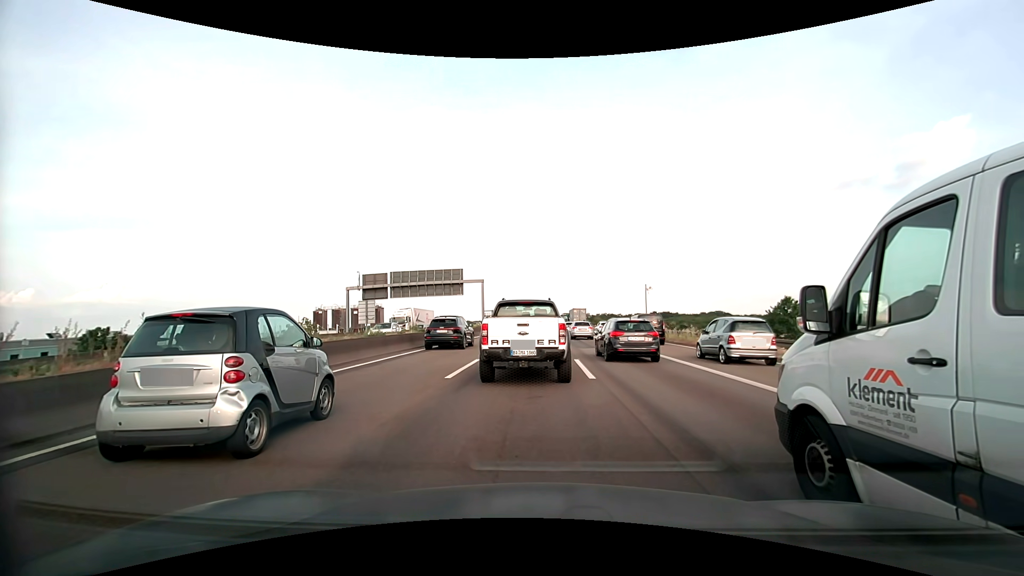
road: motorway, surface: asphalt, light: Day
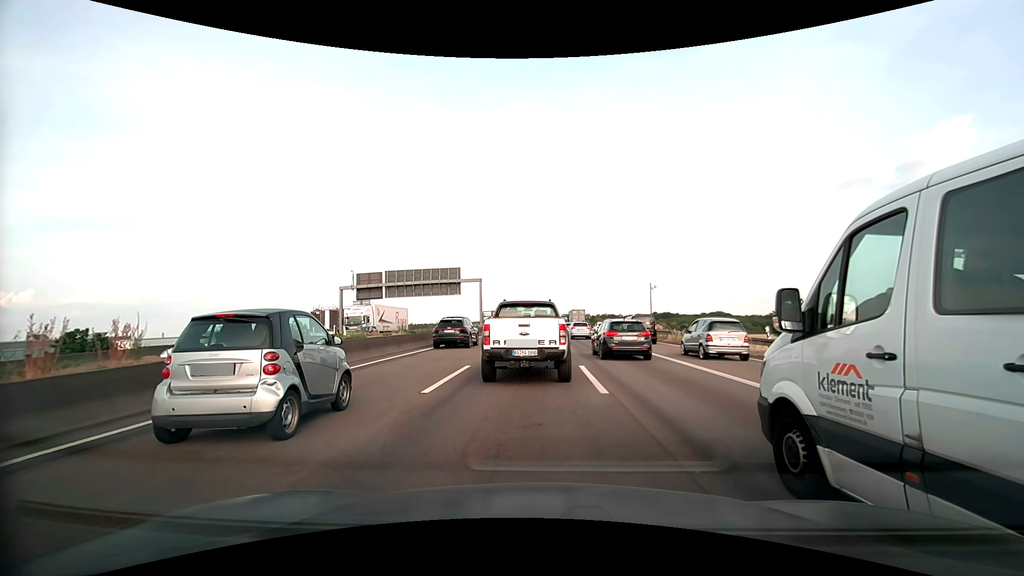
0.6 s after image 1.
(0.0, +2.4) m; 0°
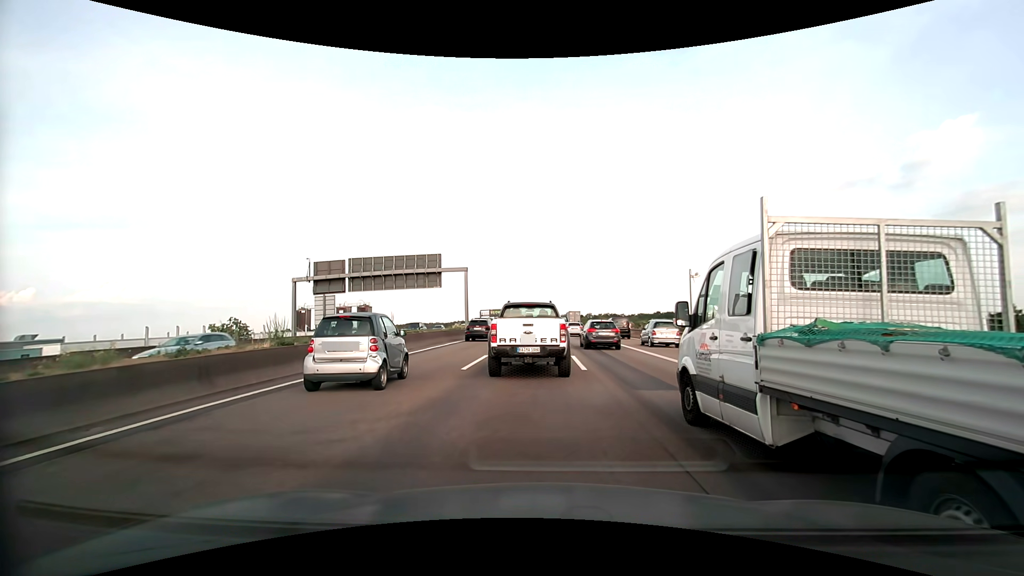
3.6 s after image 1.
(+0.1, +13.5) m; +1°
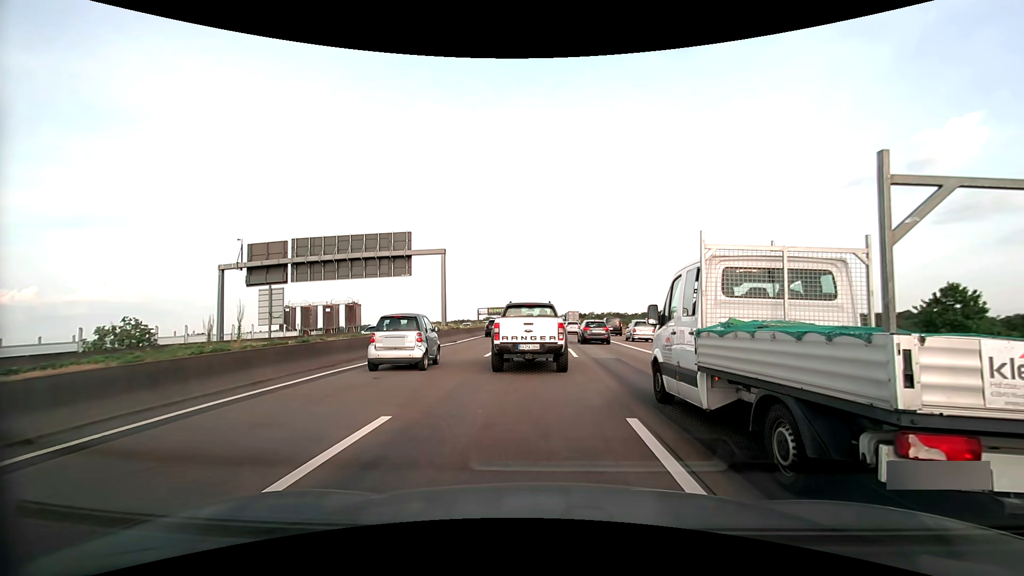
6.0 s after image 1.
(-0.1, +13.2) m; 0°
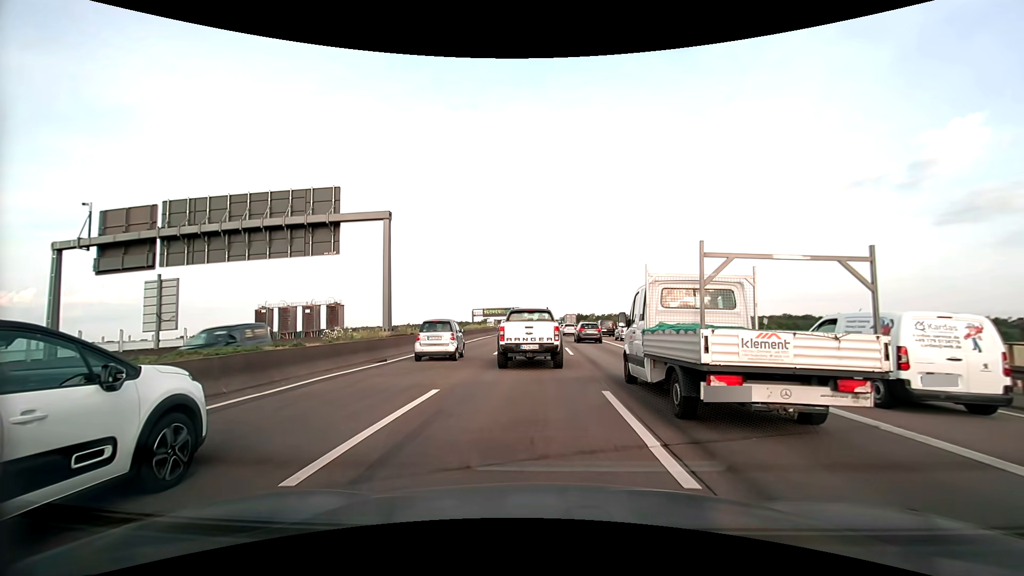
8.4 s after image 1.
(-0.1, +14.9) m; 0°
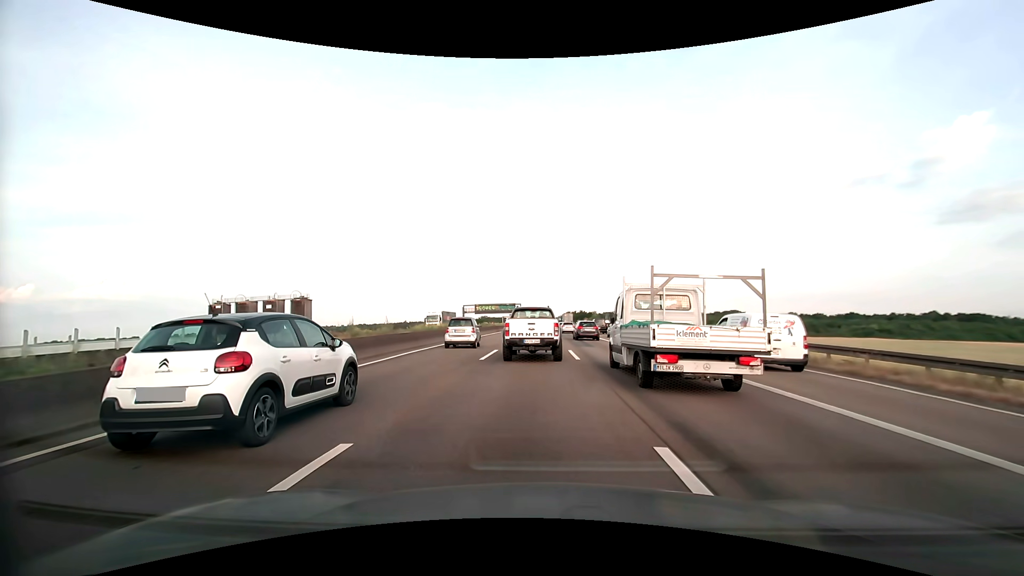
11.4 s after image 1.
(0.0, +23.0) m; 0°
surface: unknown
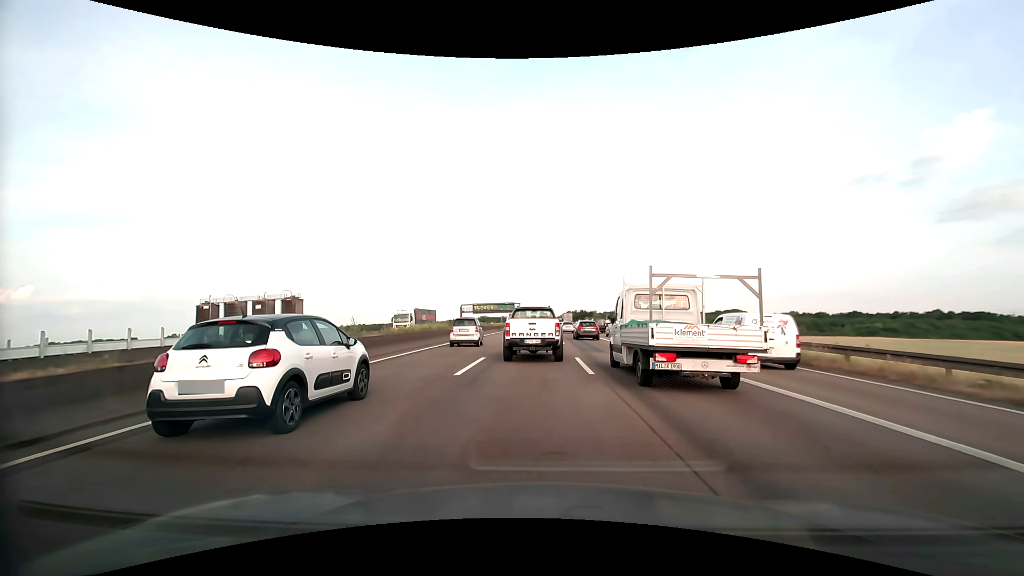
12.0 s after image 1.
(0.0, +5.1) m; 0°
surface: asphalt
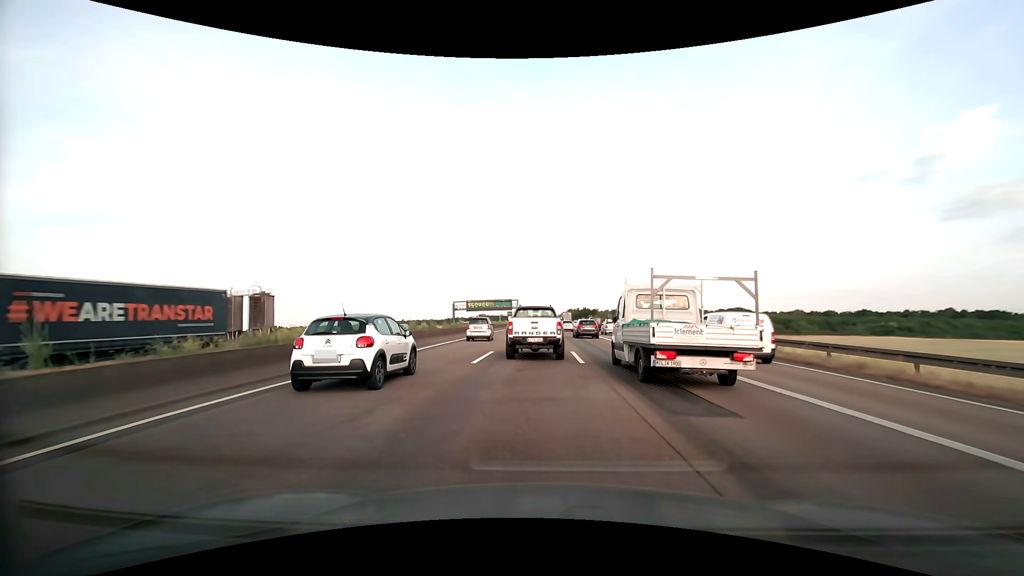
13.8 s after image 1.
(0.0, +14.9) m; +1°
(0, +10) (0, +20) (0, +30) (0, +40) (-1, +50) (-1, +60) (-1, +70) (-1, +80) (-1, +90) (-1, +100) m
